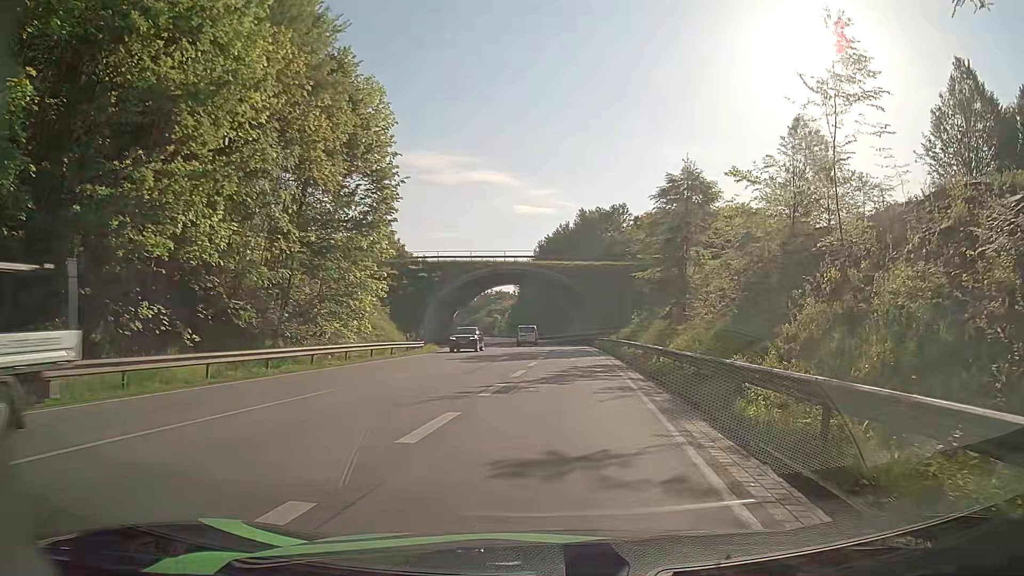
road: primary_link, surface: asphalt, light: Day
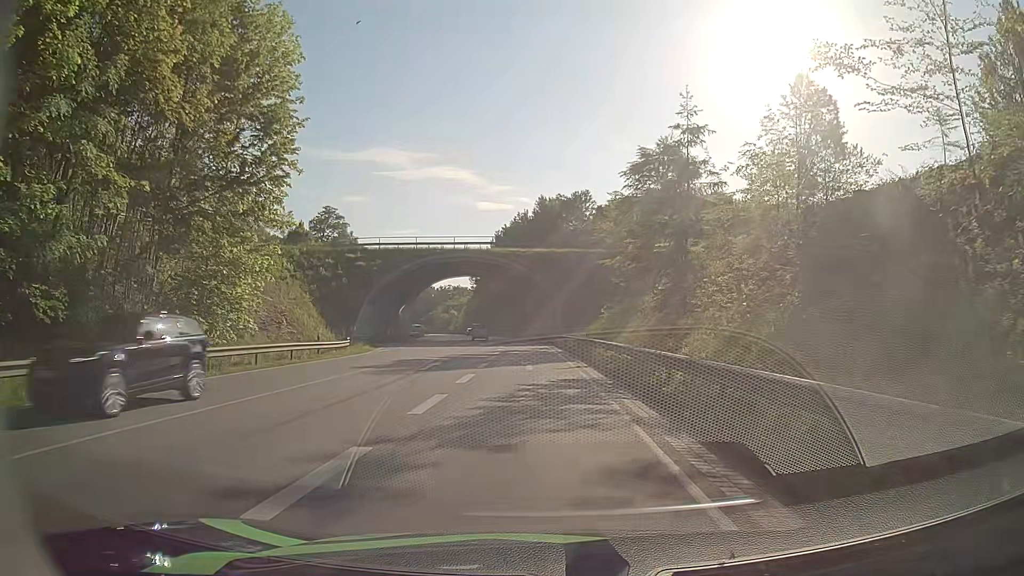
(+0.4, +9.6) m; +3°
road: primary
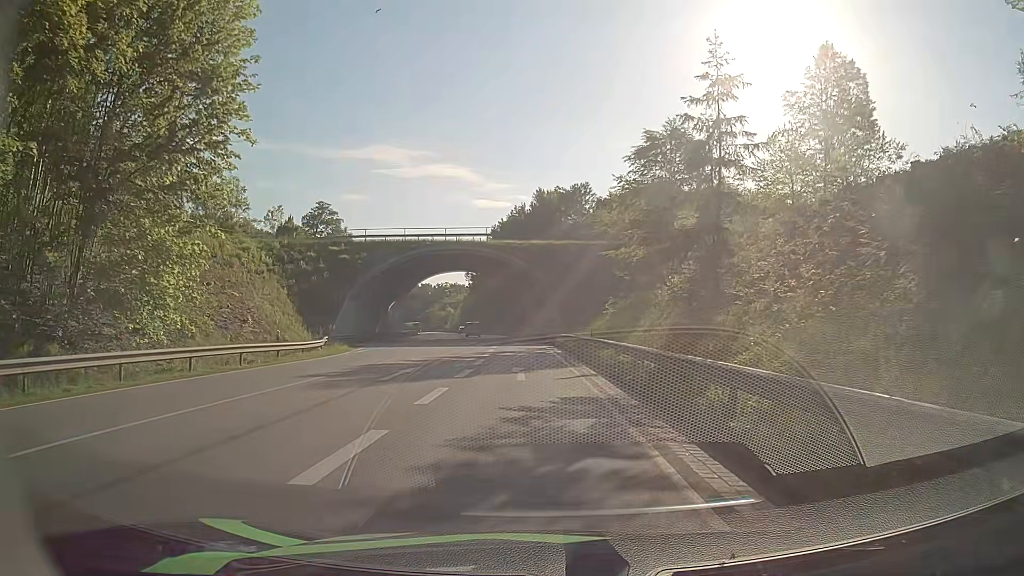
(0.0, +4.9) m; +1°
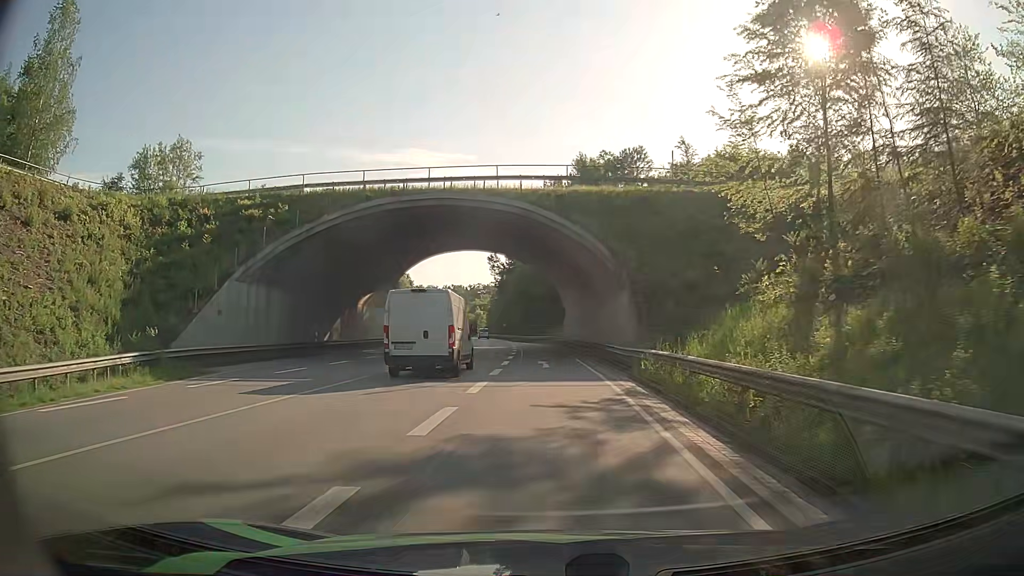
(-0.8, +27.2) m; -3°
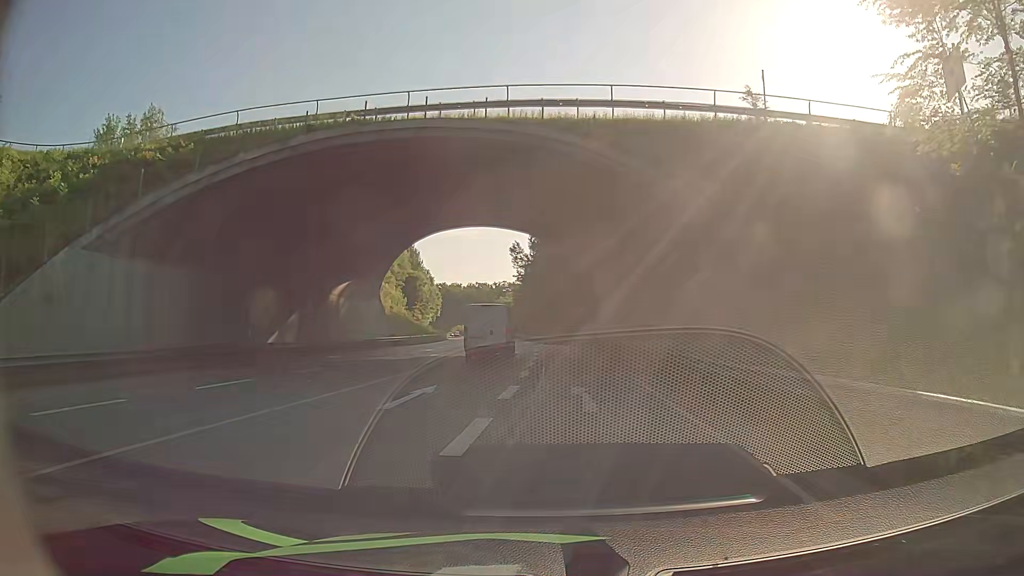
(-0.4, +13.5) m; -3°
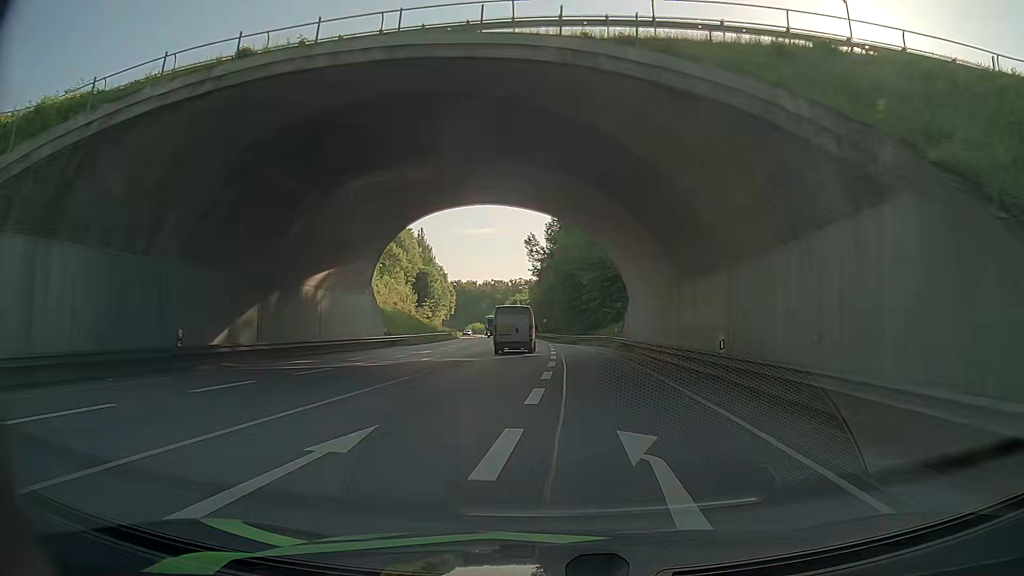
(0.0, +7.4) m; -1°
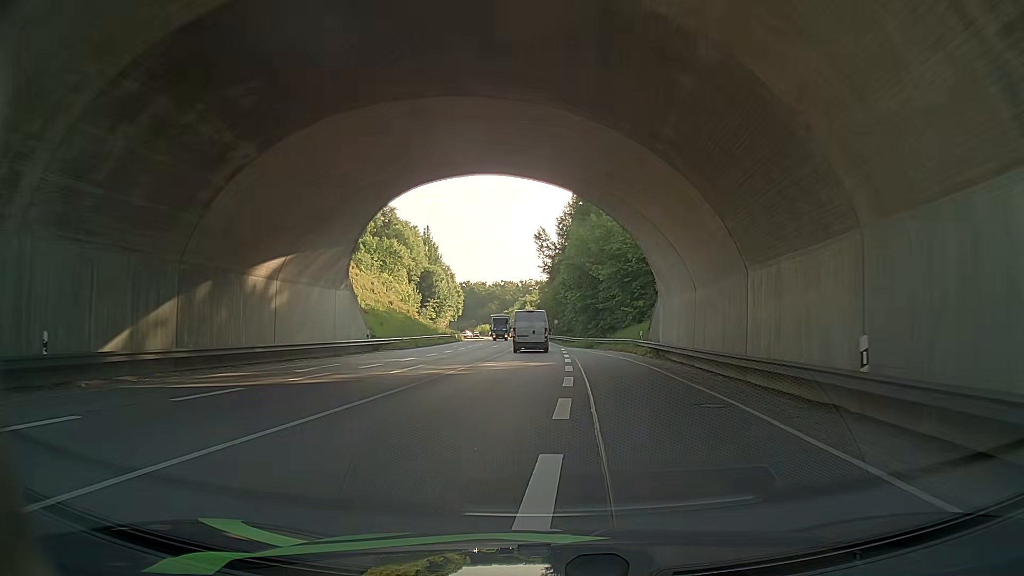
(-0.1, +7.9) m; -1°
